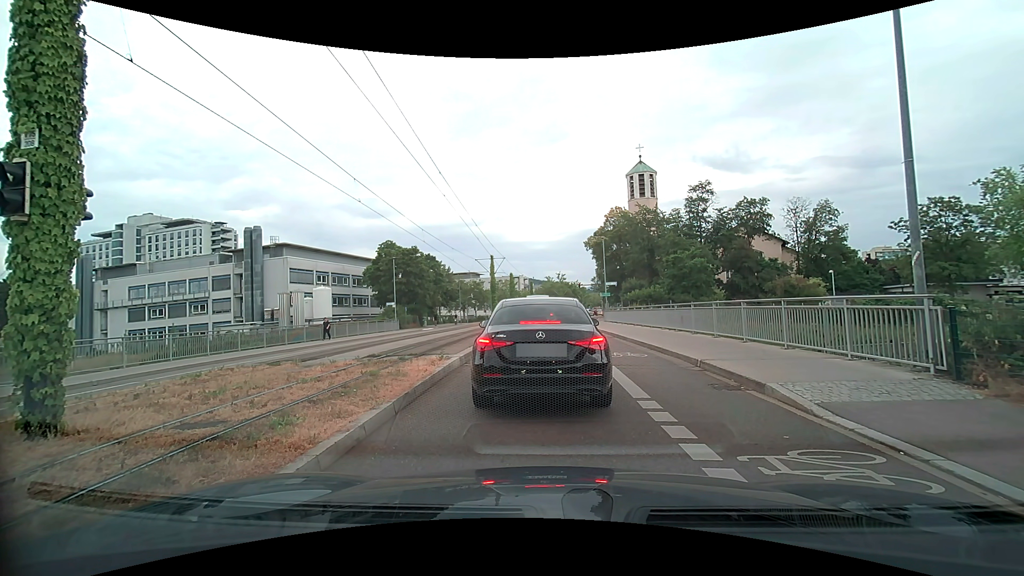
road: secondary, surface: asphalt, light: Day
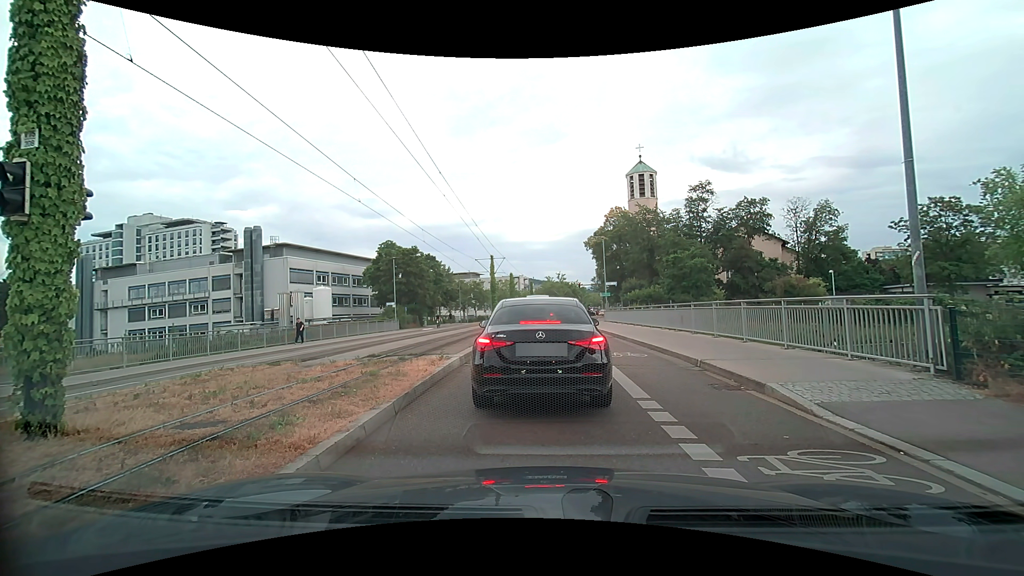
(0.0, 0.0) m; 0°
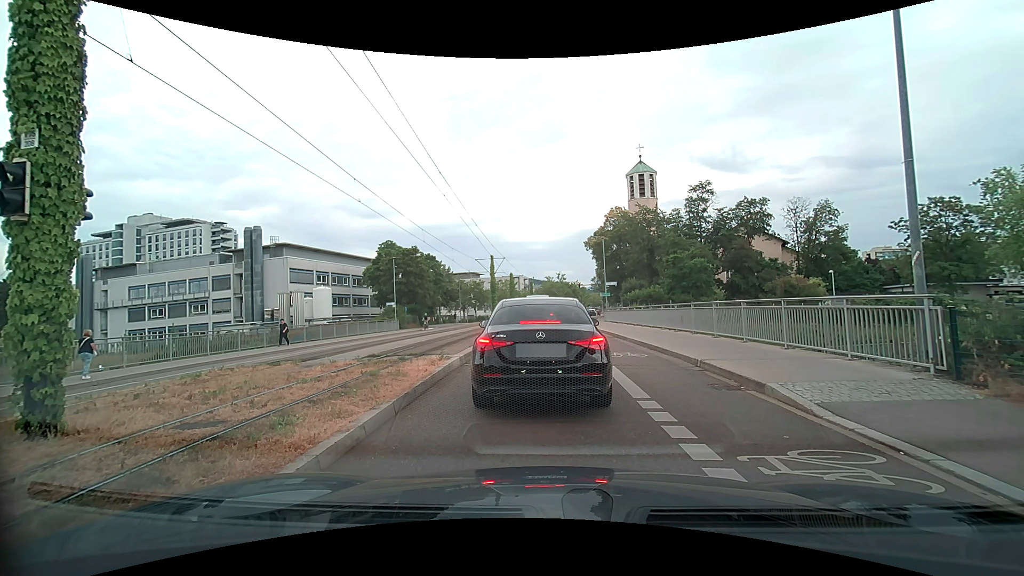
(0.0, 0.0) m; 0°
